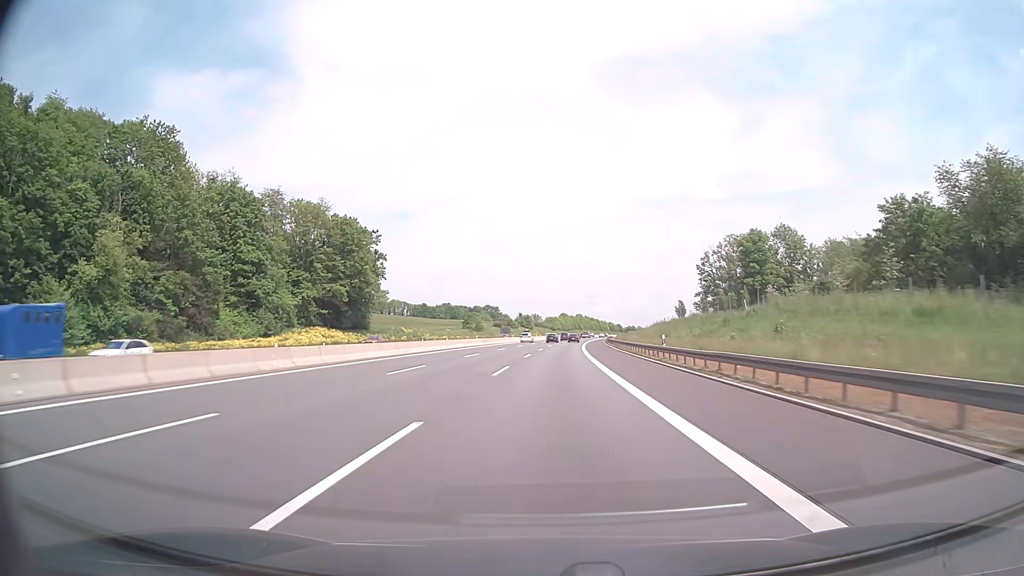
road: motorway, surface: asphalt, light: Day
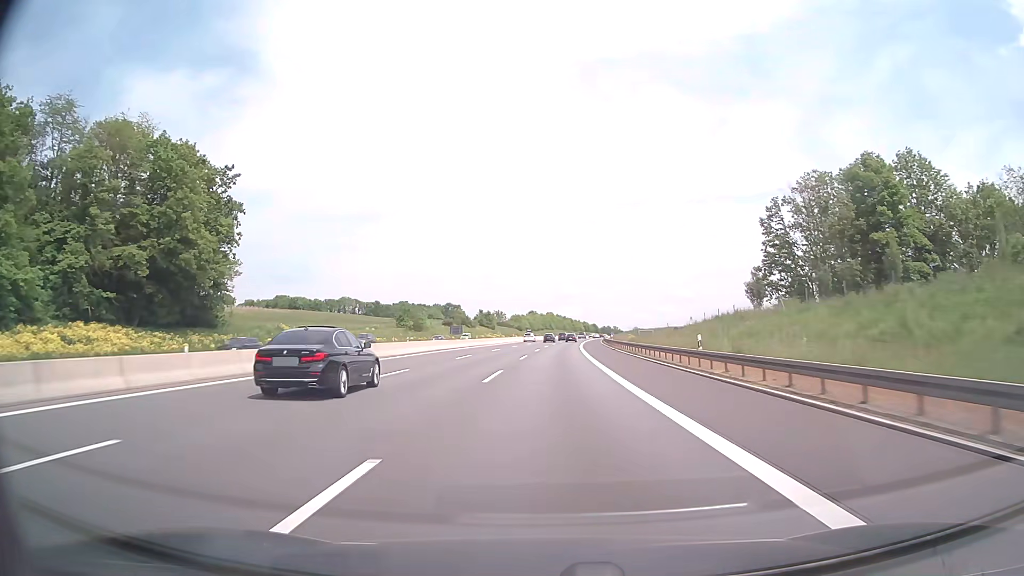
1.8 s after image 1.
(+1.3, +57.0) m; +3°
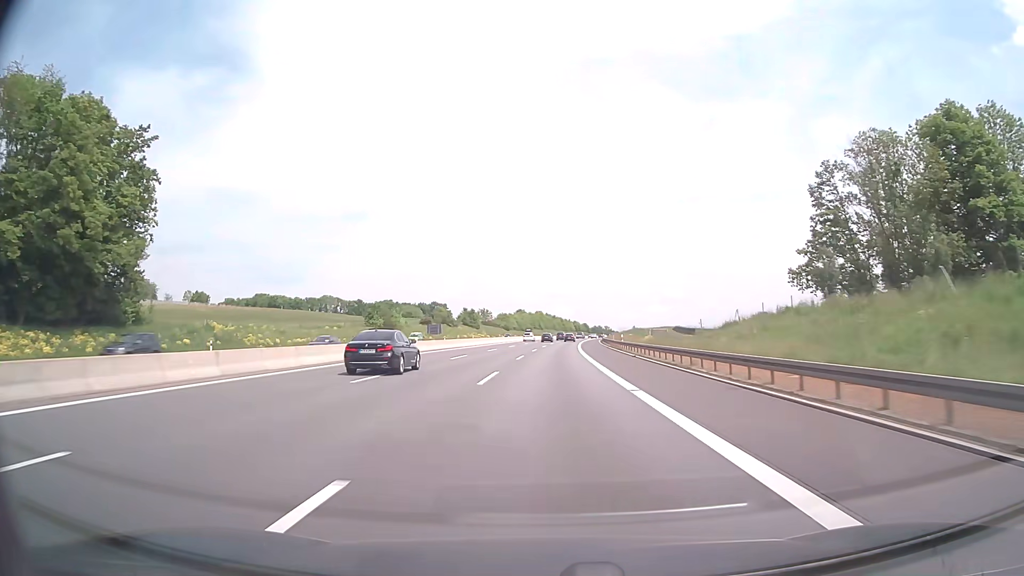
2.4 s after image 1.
(+0.2, +19.0) m; +1°
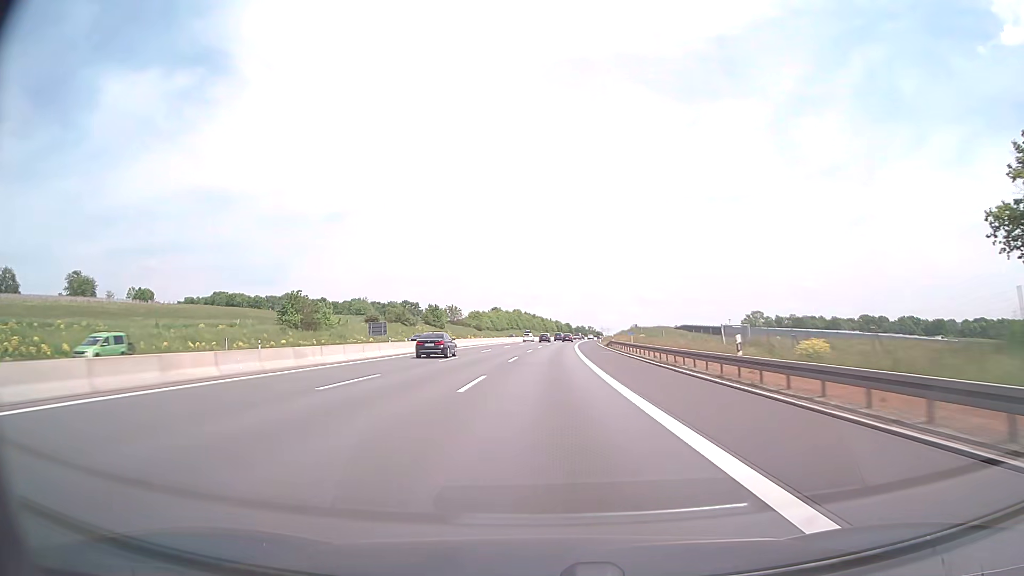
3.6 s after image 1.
(+0.6, +38.0) m; +2°
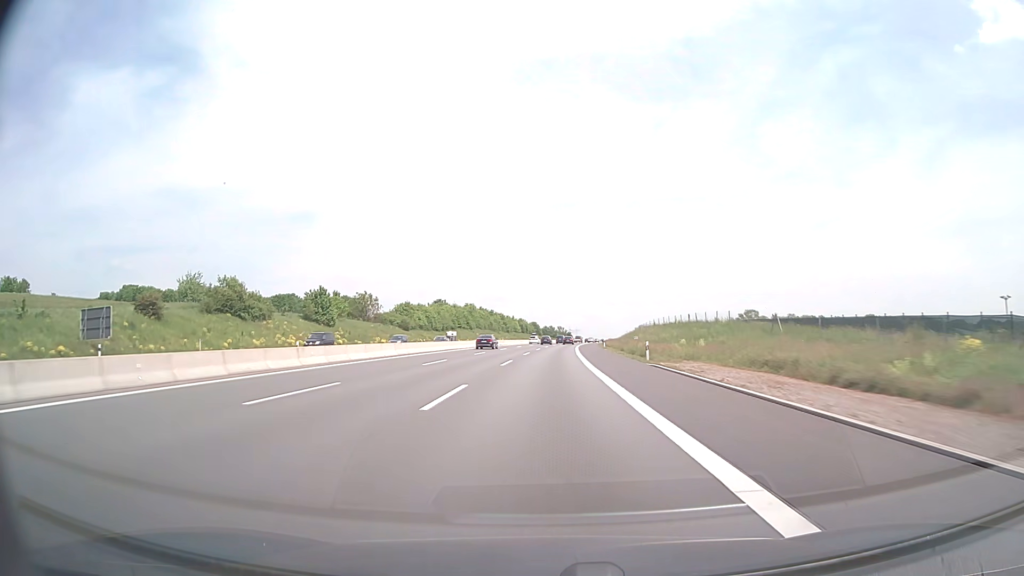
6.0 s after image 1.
(+1.8, +76.1) m; +3°
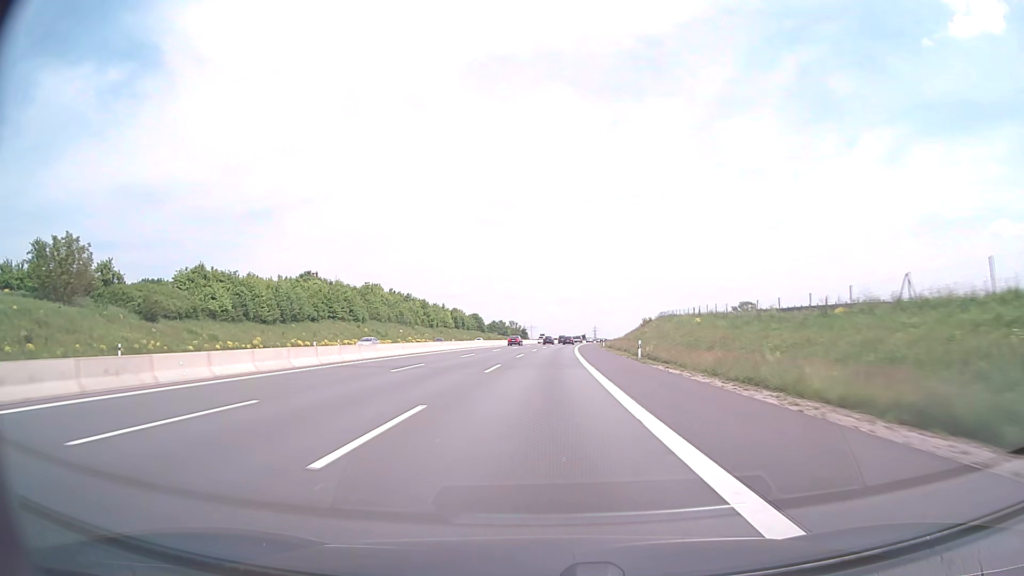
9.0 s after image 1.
(+3.2, +95.1) m; +4°
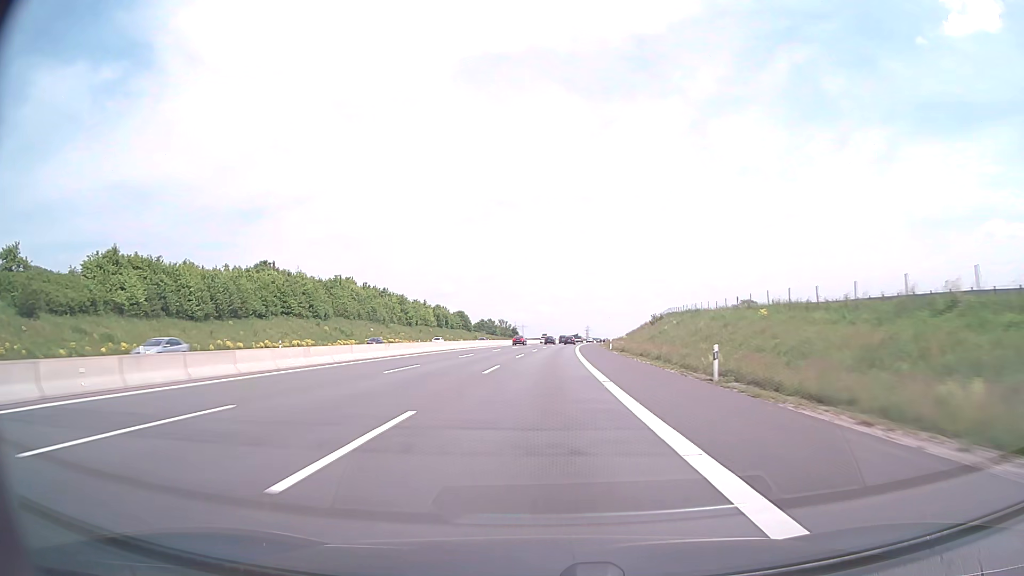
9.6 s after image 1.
(+0.1, +19.1) m; +1°
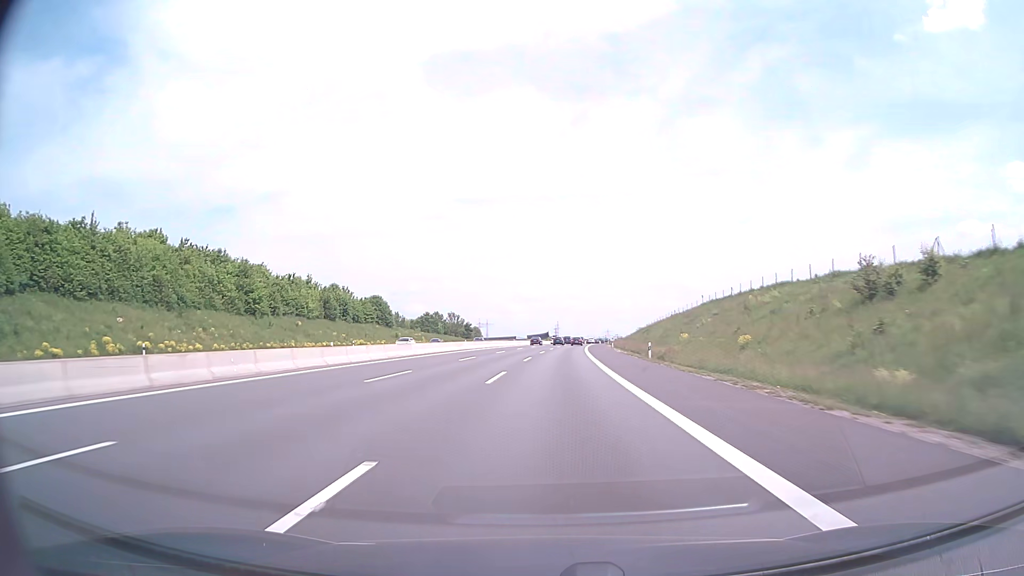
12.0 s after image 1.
(+1.7, +76.3) m; +3°
(0, +10) (0, +20) (0, +30) (+1, +40) (+1, +50) (+2, +60) (+2, +70) (+3, +80) (+3, +90) (+4, +100) m
